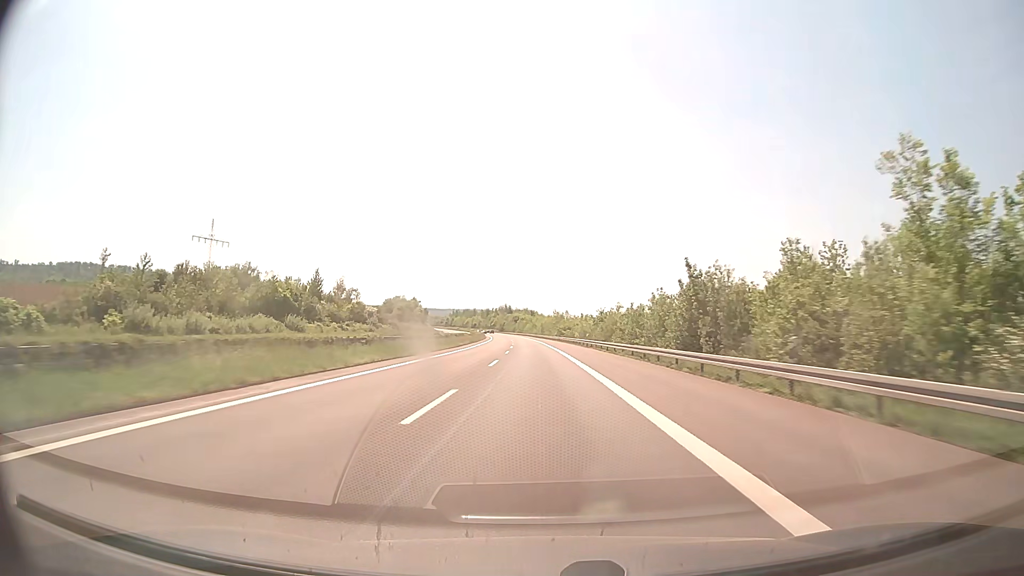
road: motorway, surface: concrete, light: Day
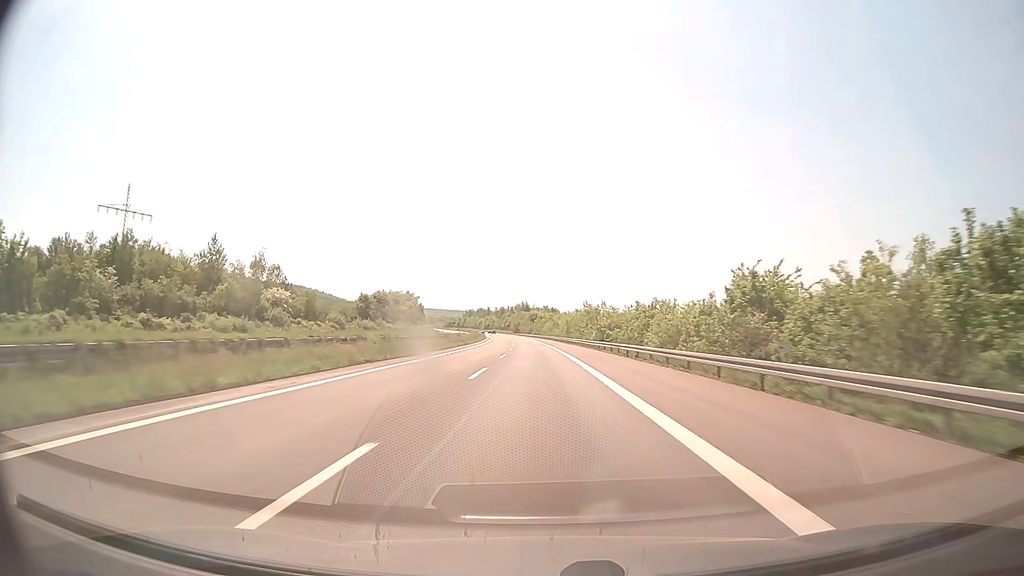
(-1.0, +61.8) m; -2°
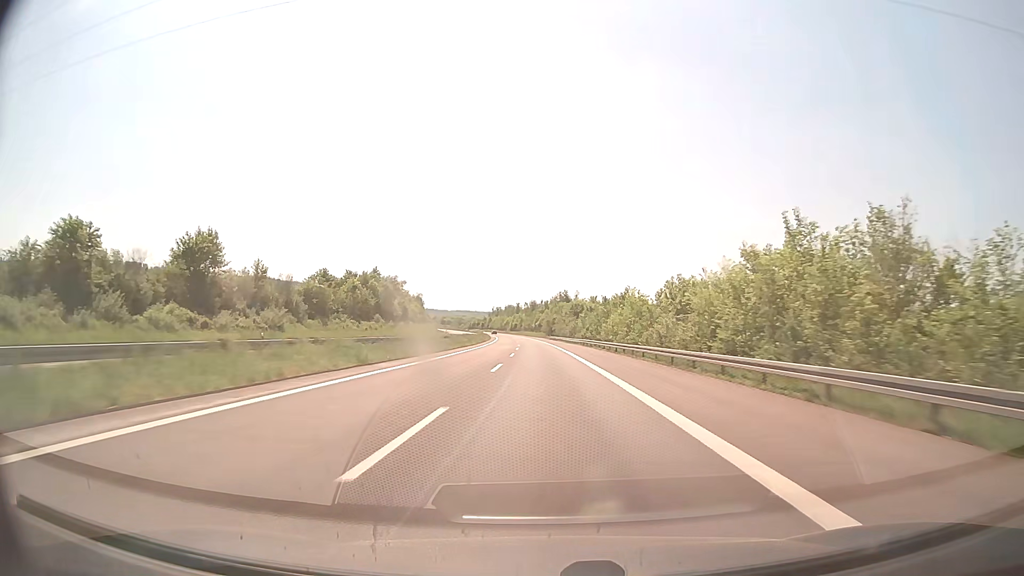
(-2.8, +102.9) m; -3°
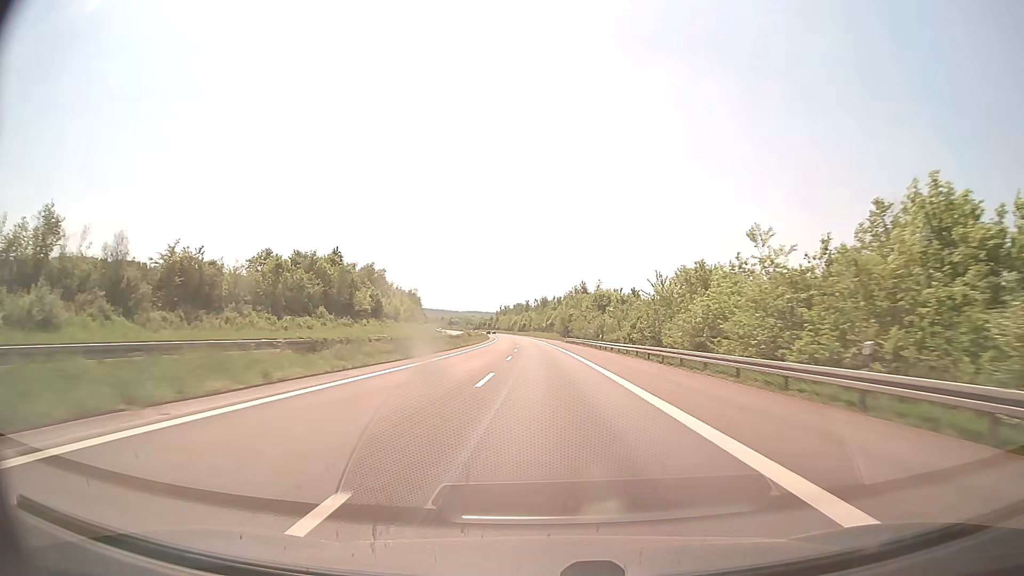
(-0.4, +41.2) m; -1°
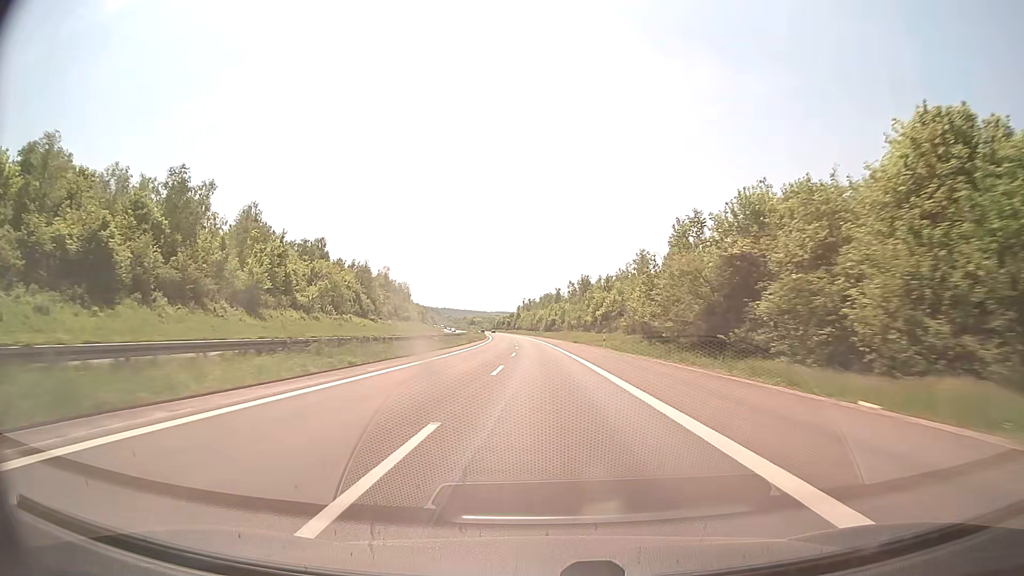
(-2.4, +103.0) m; -3°
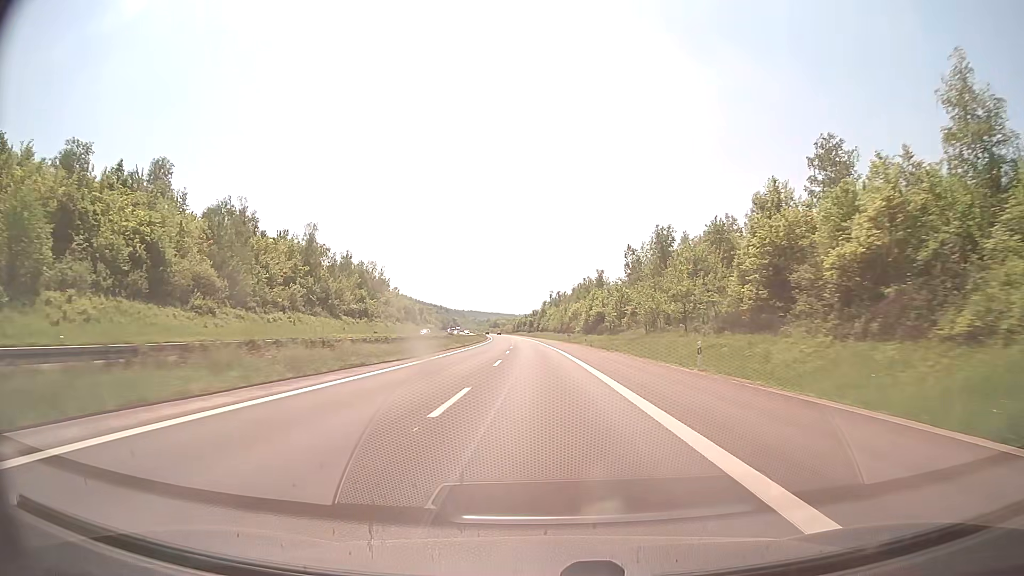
(-1.6, +82.4) m; -2°
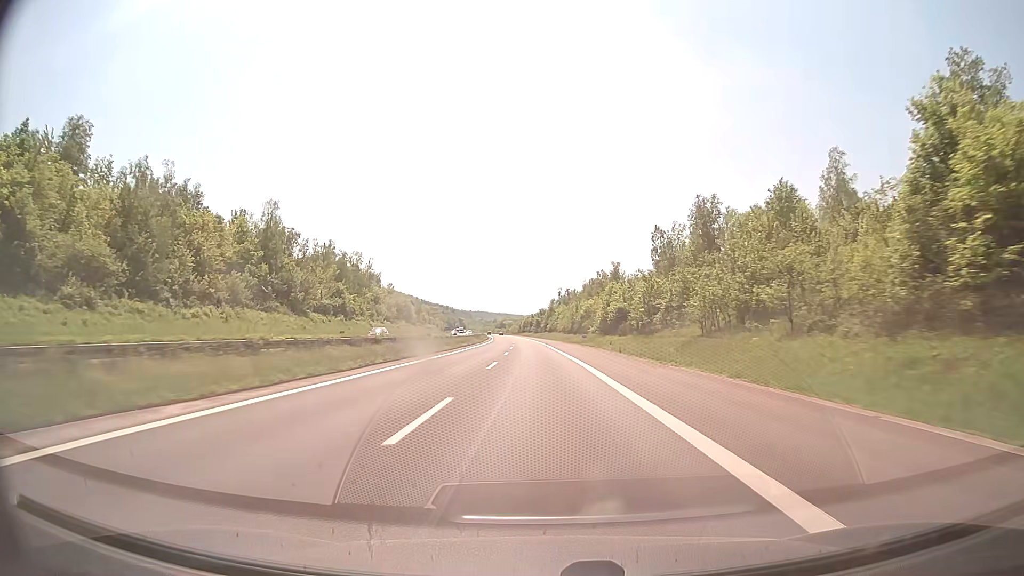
(-0.1, +20.6) m; -1°
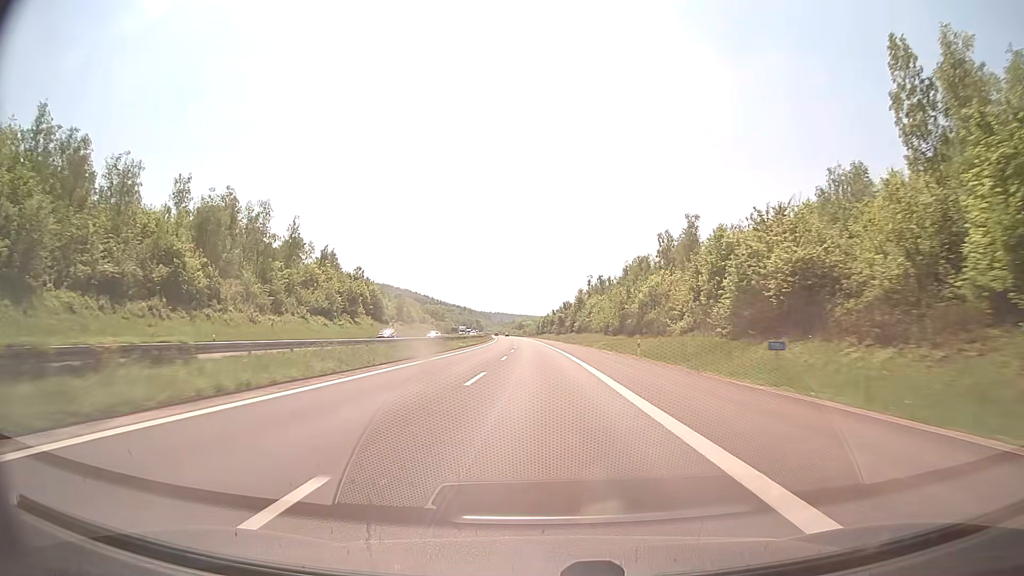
(-1.0, +61.8) m; -2°
(0, +10) (0, +20) (0, +30) (0, +40) (-1, +50) (-1, +60) (-1, +70) (-1, +80) (-2, +90) (-2, +100) m
